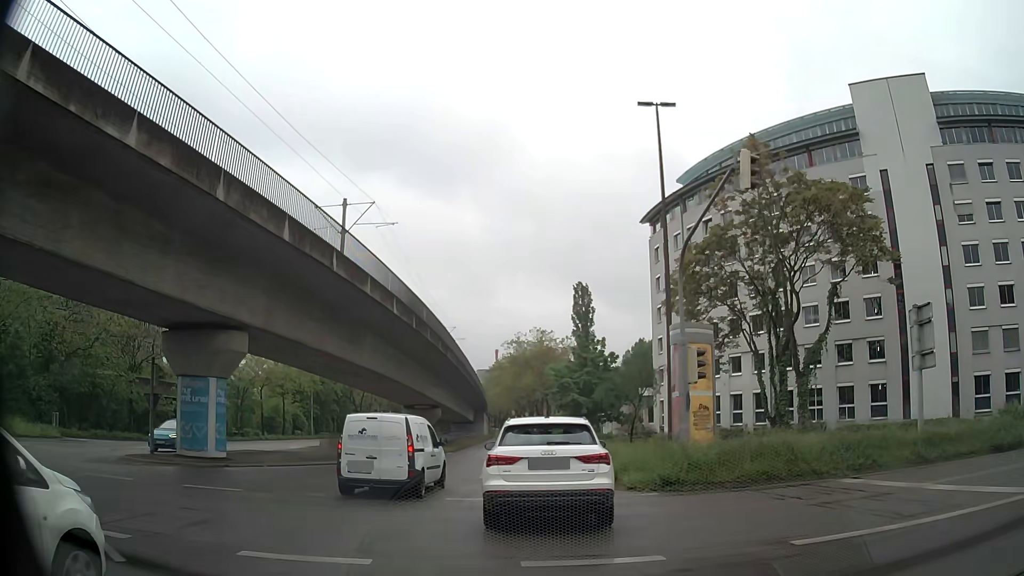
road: tertiary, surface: asphalt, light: Day
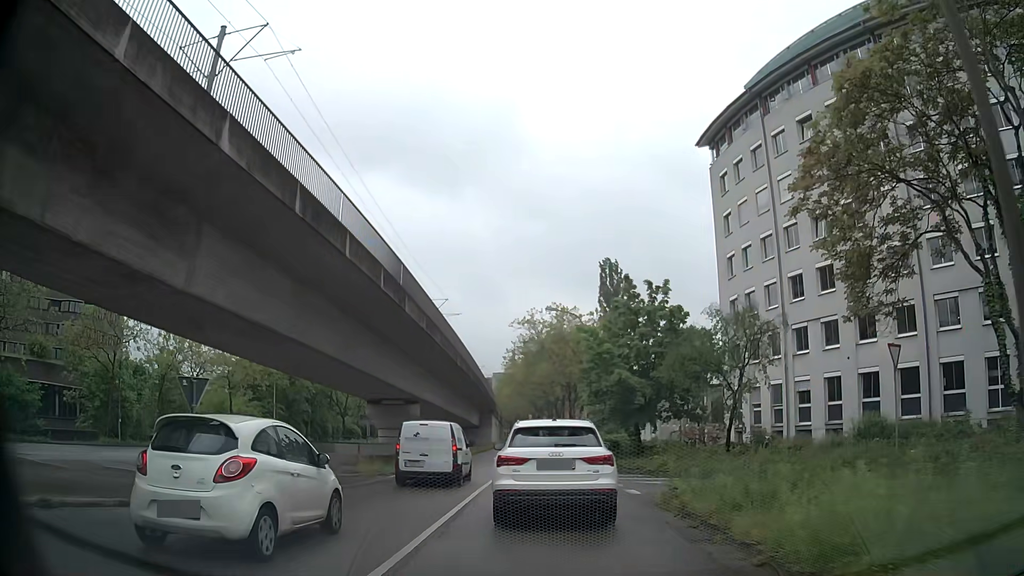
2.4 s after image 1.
(-0.2, +19.7) m; -2°
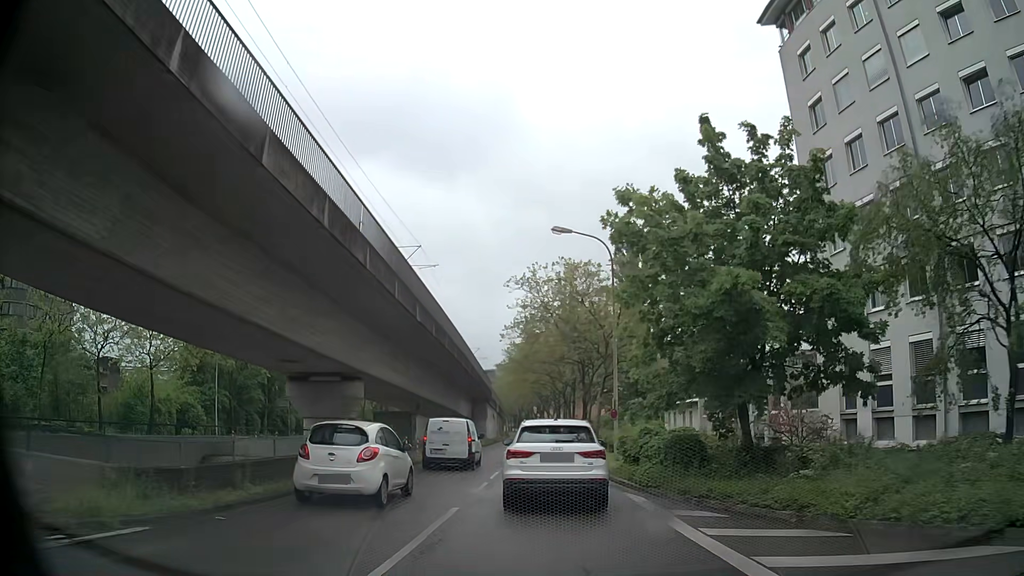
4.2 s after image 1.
(0.0, +15.3) m; 0°
(0, +10) (0, +20) (0, +30) (0, +40) (0, +50) (0, +60) (0, +70) (0, +80) (-1, +90) (-1, +100) m
